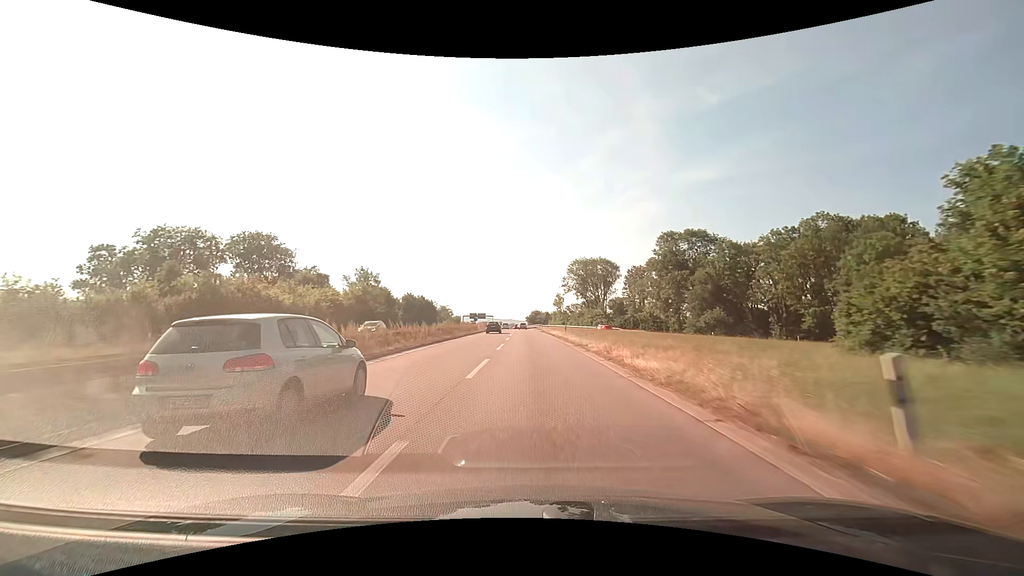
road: trunk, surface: asphalt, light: Day
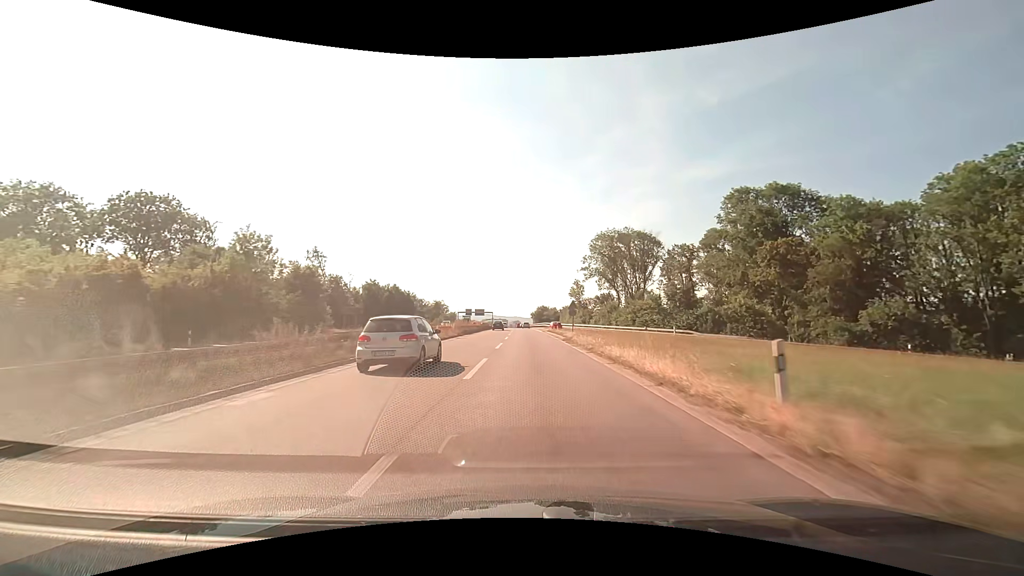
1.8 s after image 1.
(-0.4, +36.8) m; -1°
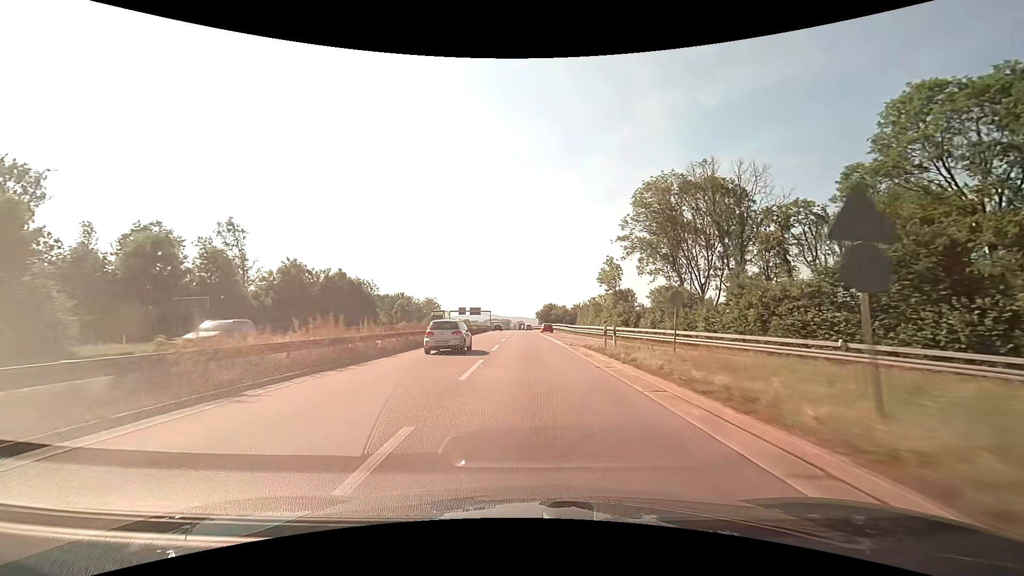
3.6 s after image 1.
(-0.1, +35.8) m; 0°
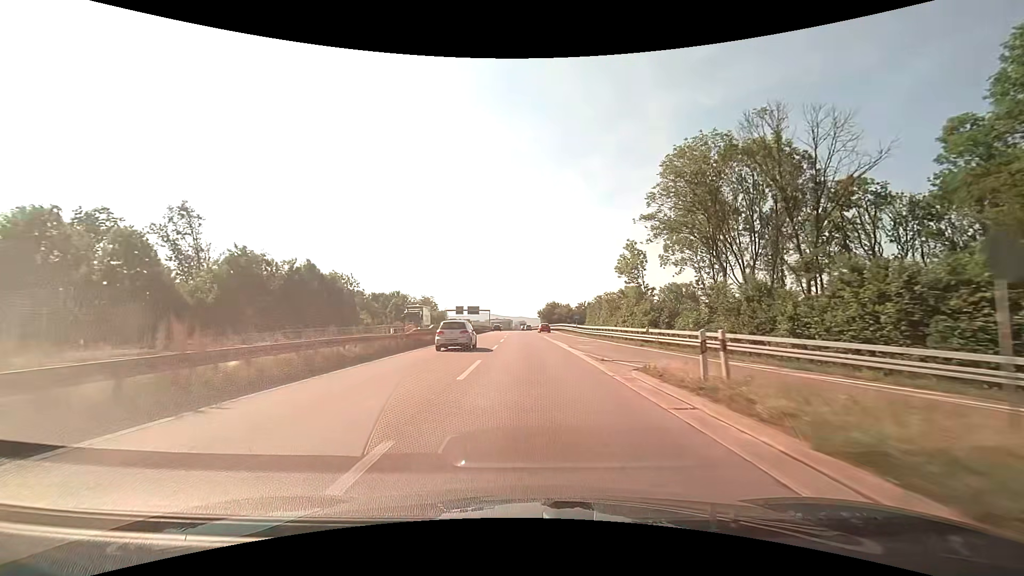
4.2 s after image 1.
(0.0, +11.9) m; 0°
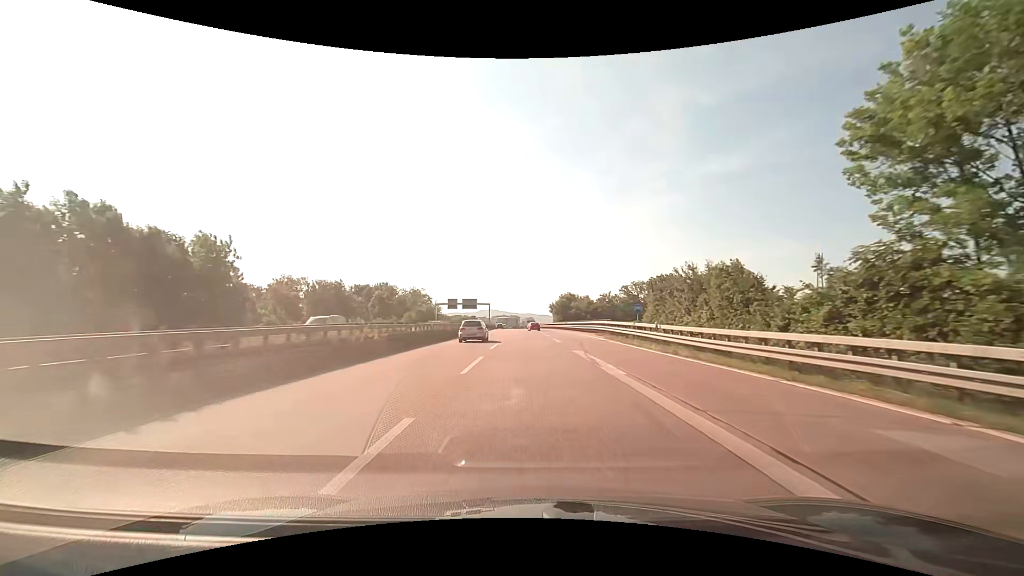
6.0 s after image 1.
(-0.3, +35.5) m; -1°
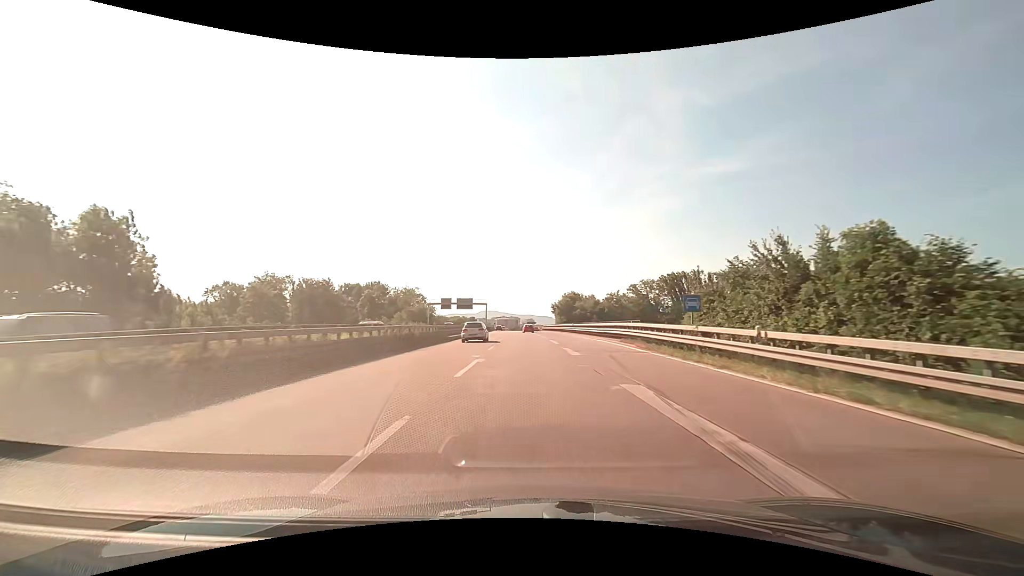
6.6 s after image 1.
(0.0, +11.7) m; 0°
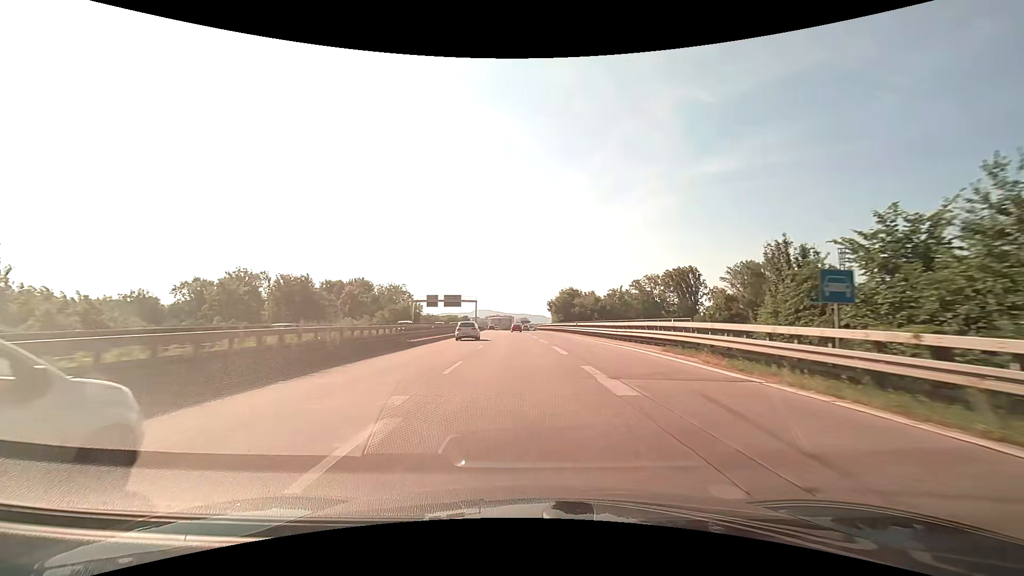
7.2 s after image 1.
(+0.1, +11.7) m; +1°
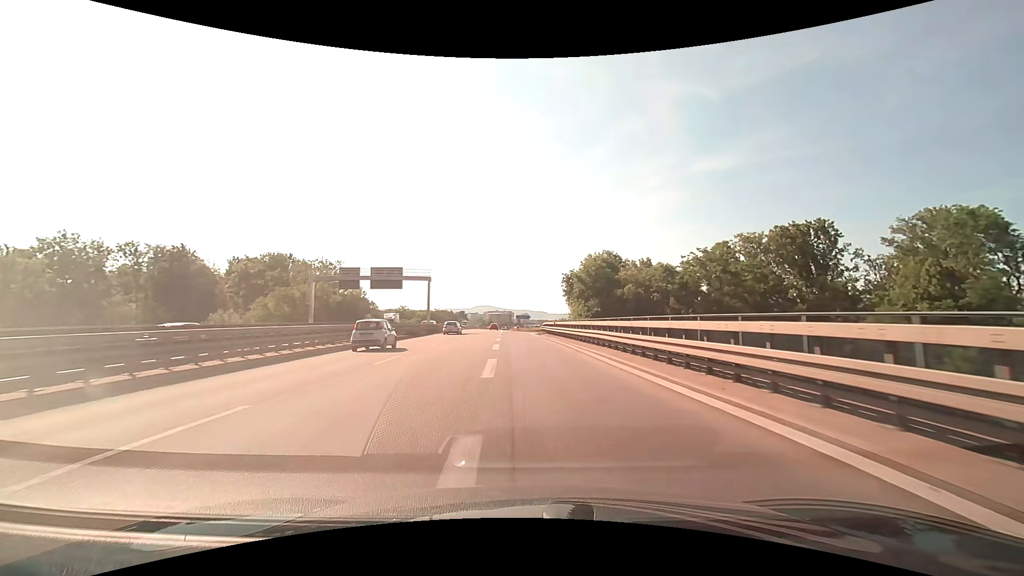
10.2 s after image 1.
(+0.4, +57.3) m; -1°
(0, +10) (0, +20) (0, +30) (0, +40) (-1, +50) (-1, +60) (-1, +70) (0, +80) (+2, +90) (+4, +99) m
